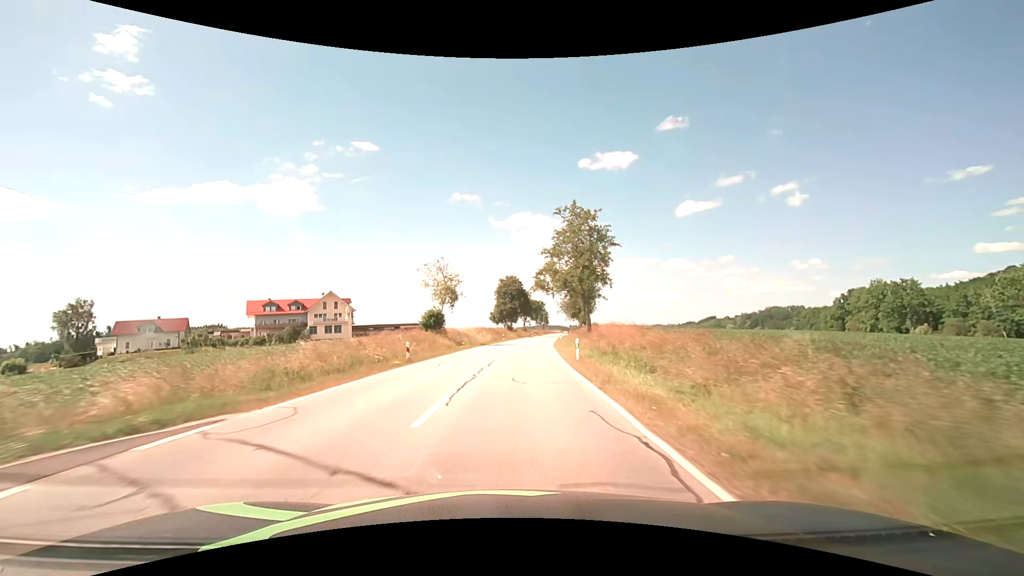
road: secondary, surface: asphalt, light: Day
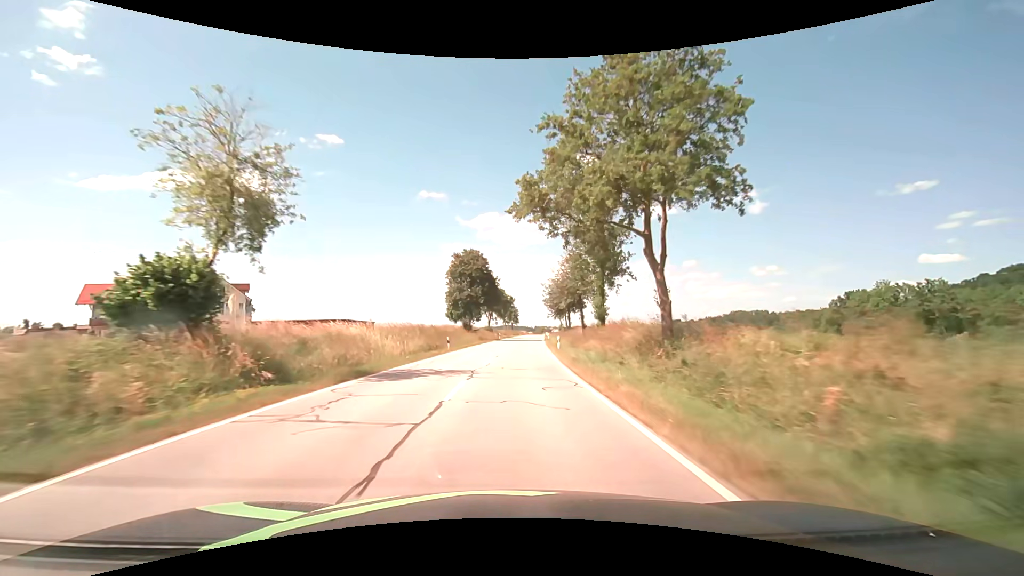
(+1.1, +33.6) m; +4°
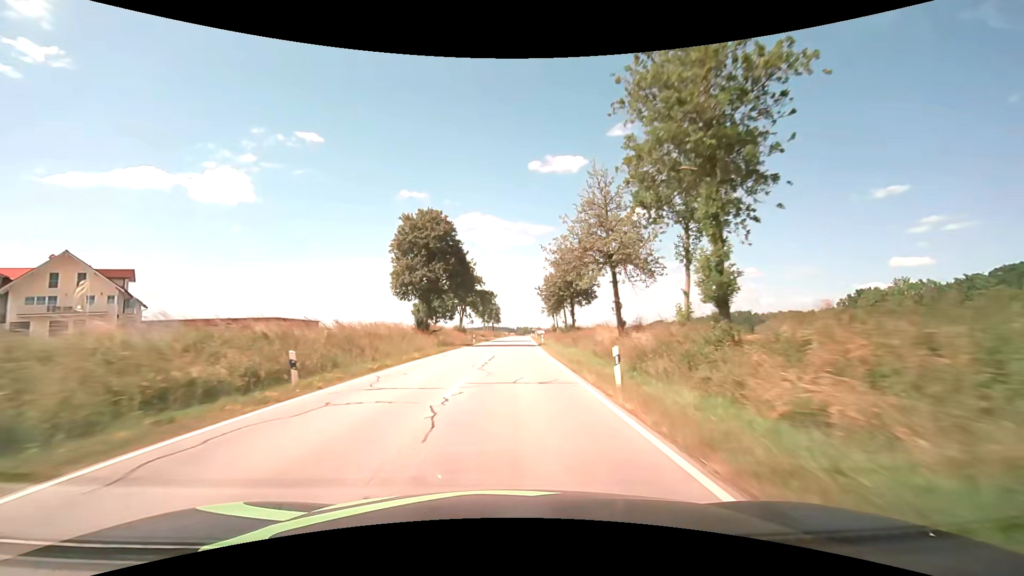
(+0.4, +23.8) m; +2°
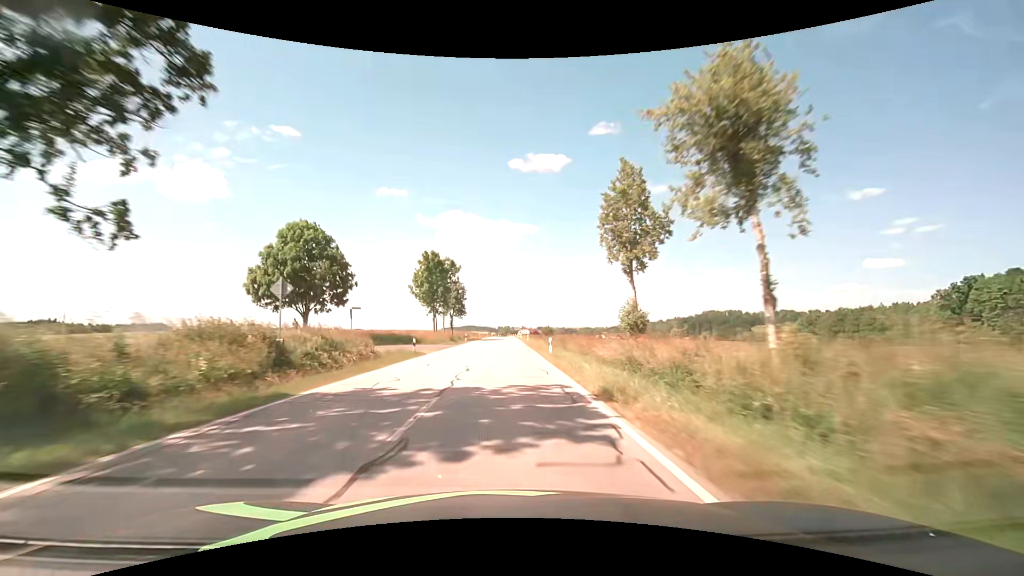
(+1.8, +64.3) m; +2°
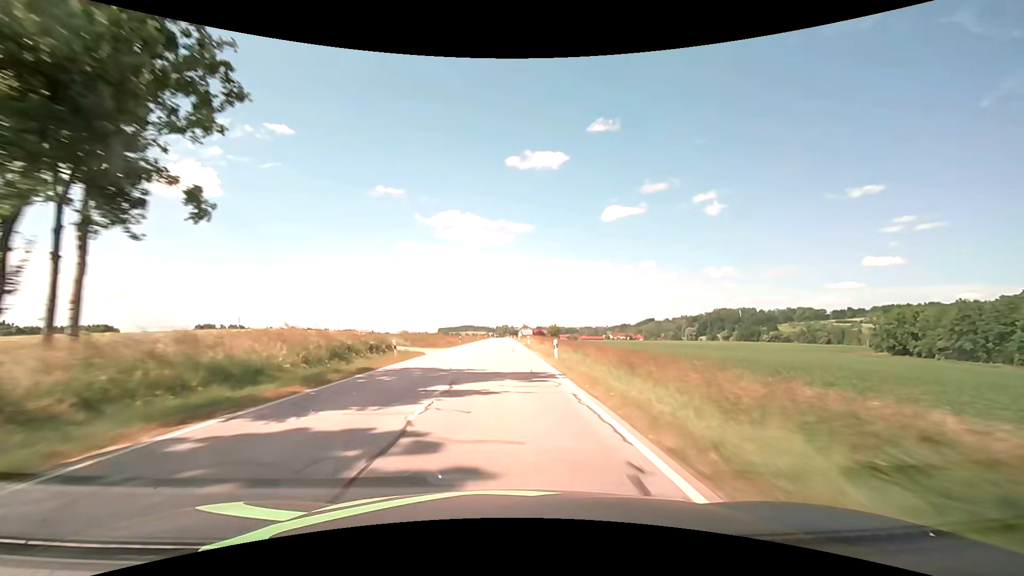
(0.0, +70.9) m; 0°
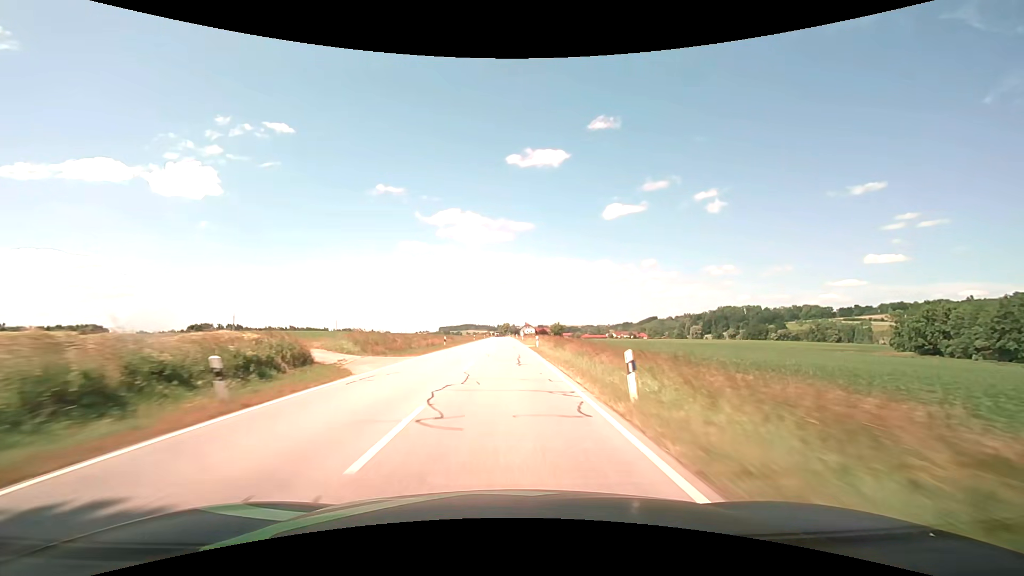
(0.0, +14.9) m; 0°
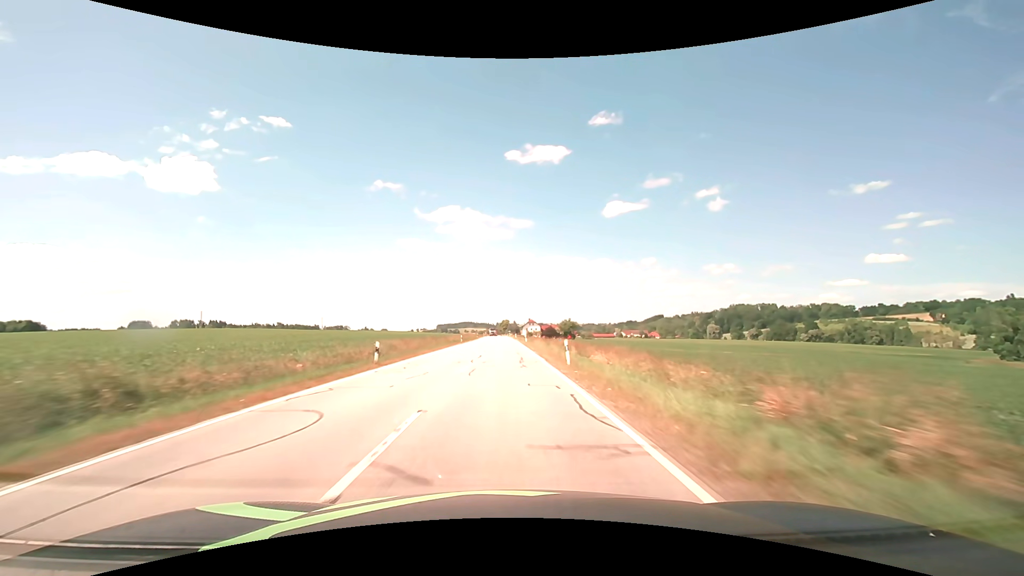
(-0.1, +60.9) m; 0°
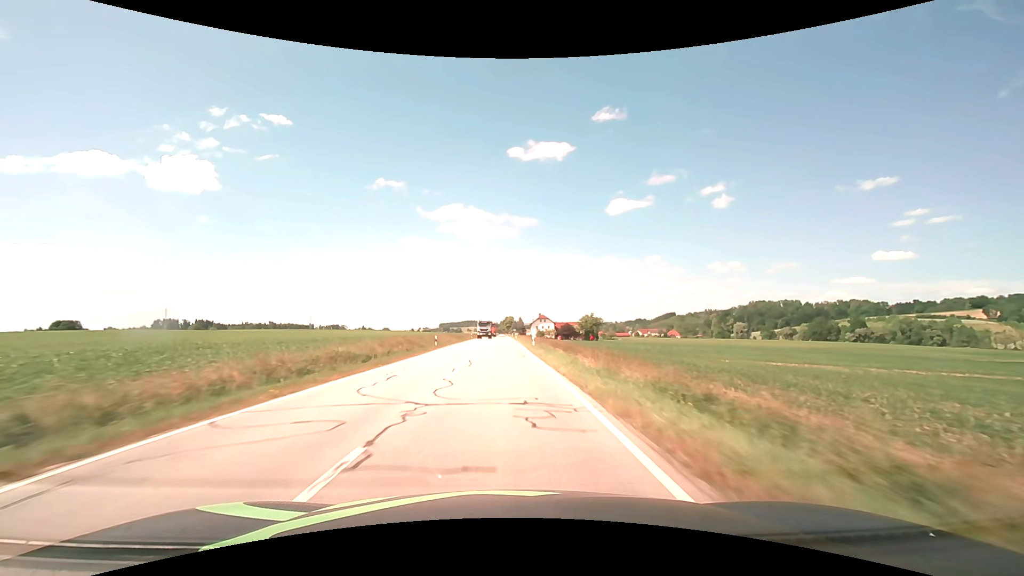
(0.0, +62.1) m; 0°
(0, +10) (0, +20) (0, +30) (0, +40) (0, +50) (0, +60) (0, +70) (0, +80) (-1, +90) (-1, +100) m
